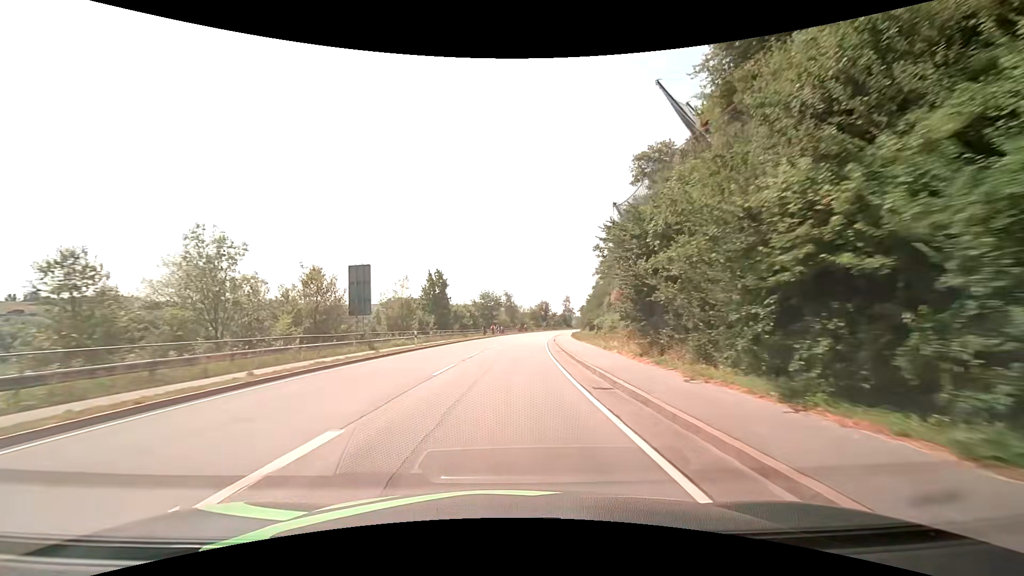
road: primary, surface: asphalt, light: Day
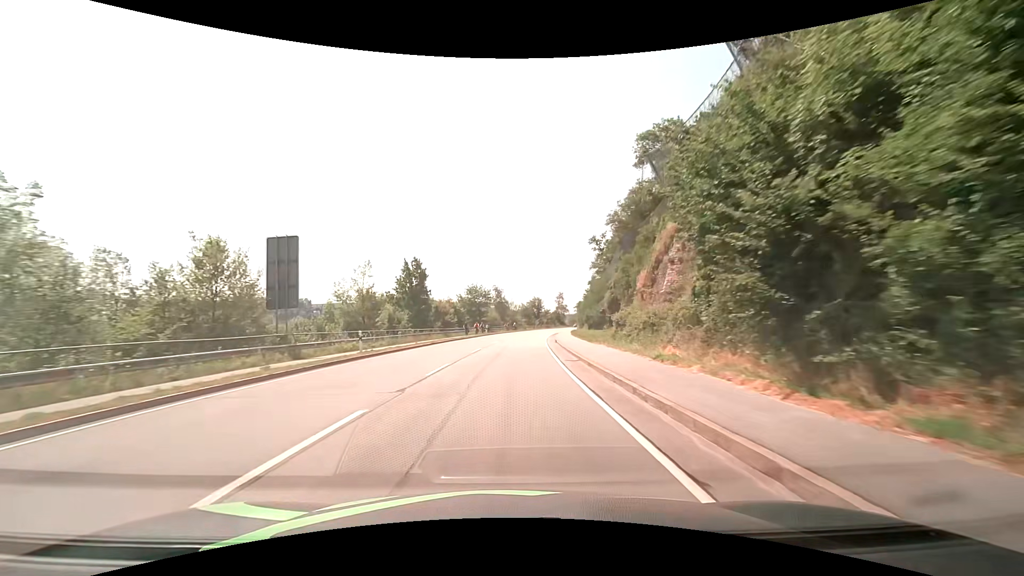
(+0.1, +10.8) m; +1°
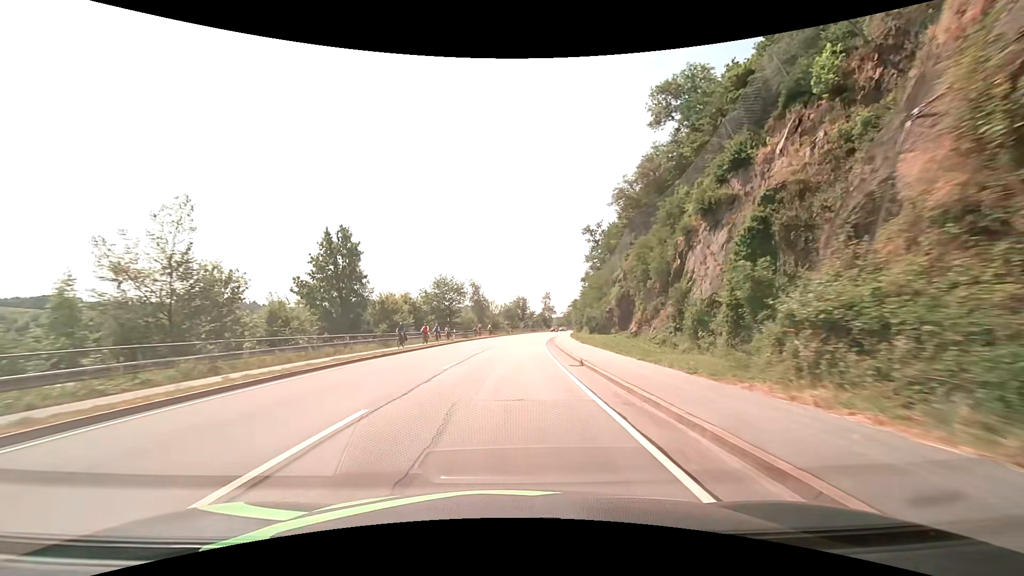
(+0.4, +21.5) m; +2°
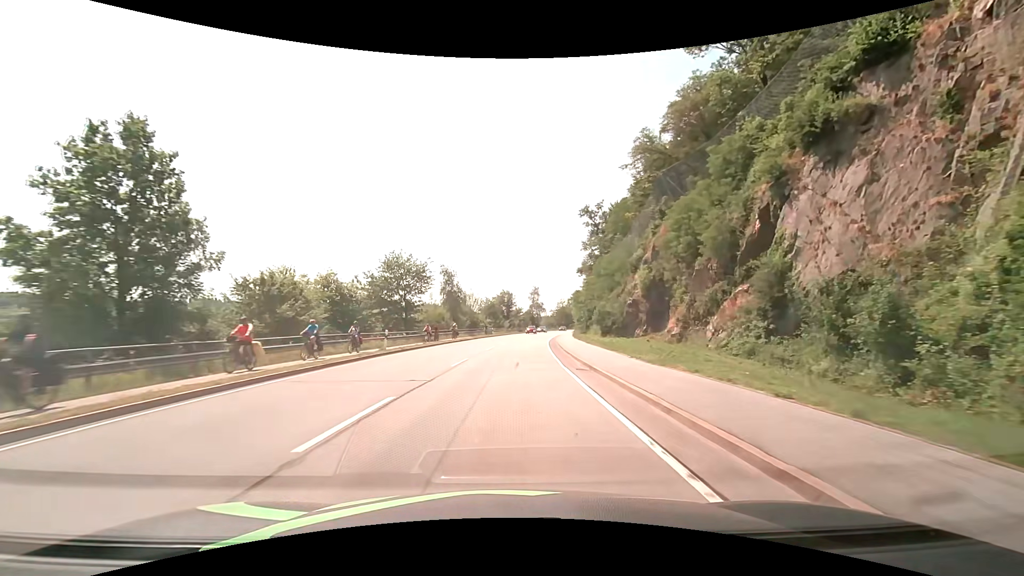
(+0.5, +21.5) m; +2°
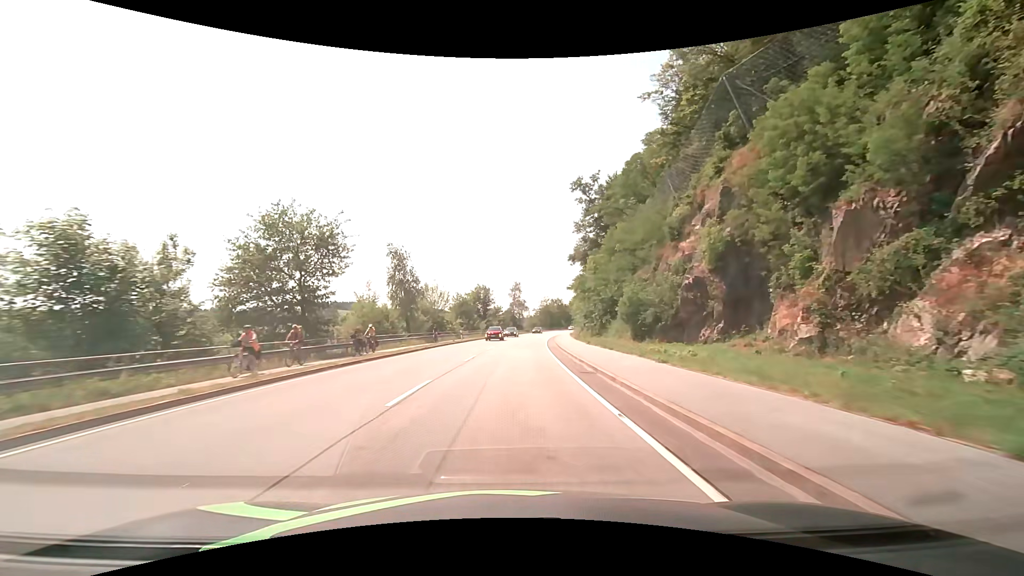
(+0.4, +21.5) m; +2°
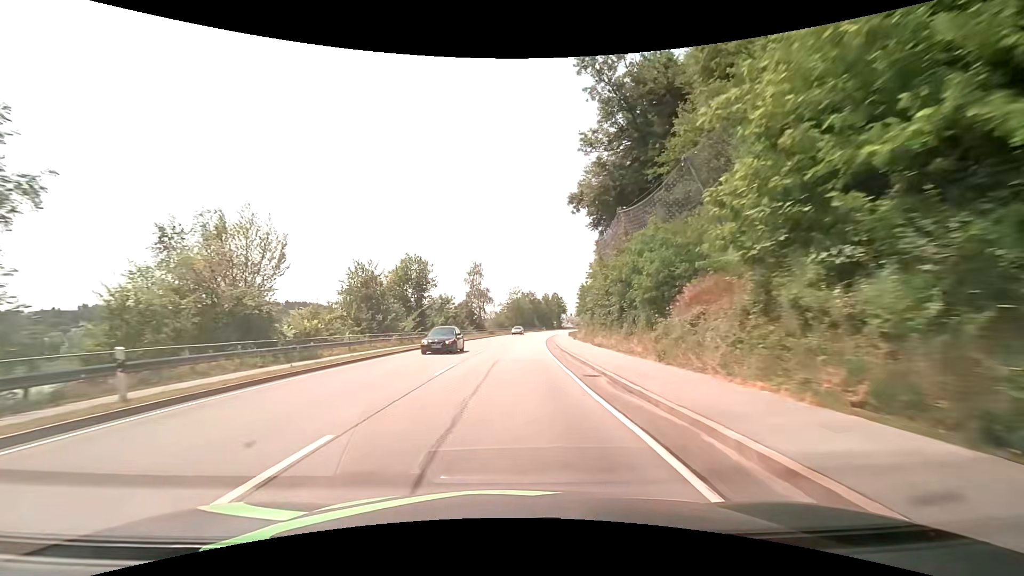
(+1.6, +43.0) m; +4°
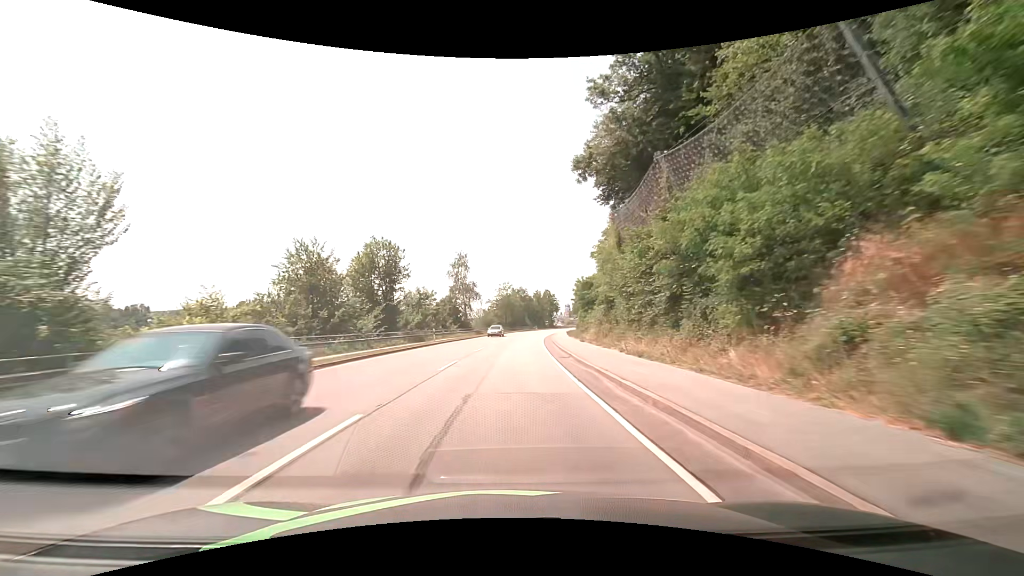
(+0.1, +10.8) m; +1°
(0, +10) (0, +20) (0, +30) (+1, +40) (+1, +50) (+2, +60) (+3, +70) (+4, +80) (+5, +90) (+7, +100) m
